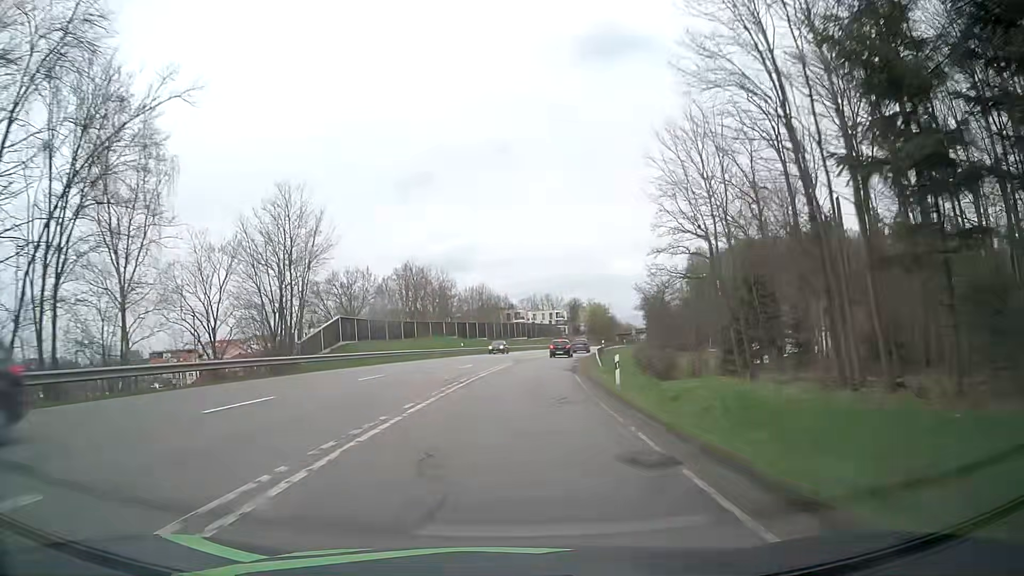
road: secondary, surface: asphalt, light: Day
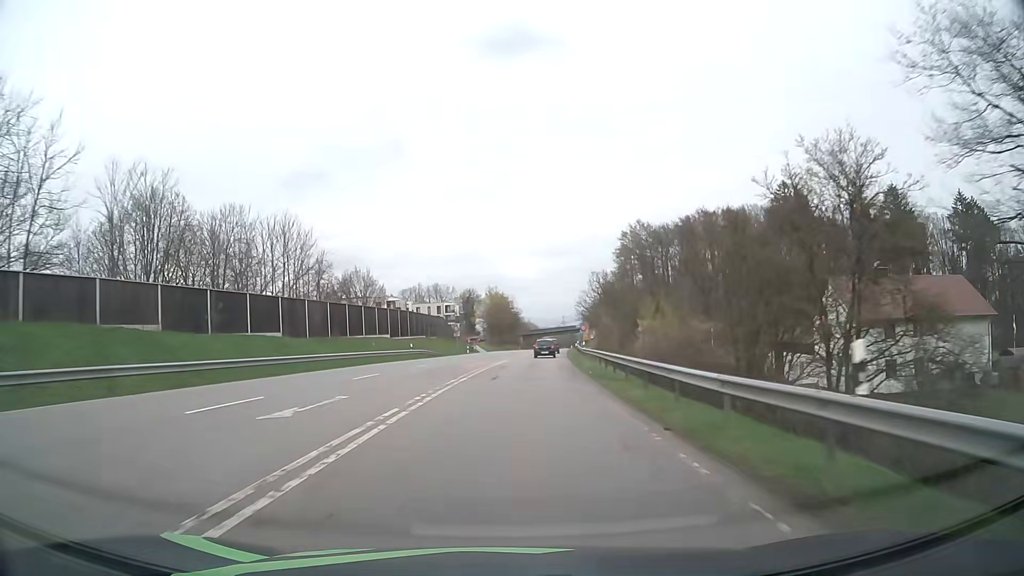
(+4.7, +59.7) m; +9°
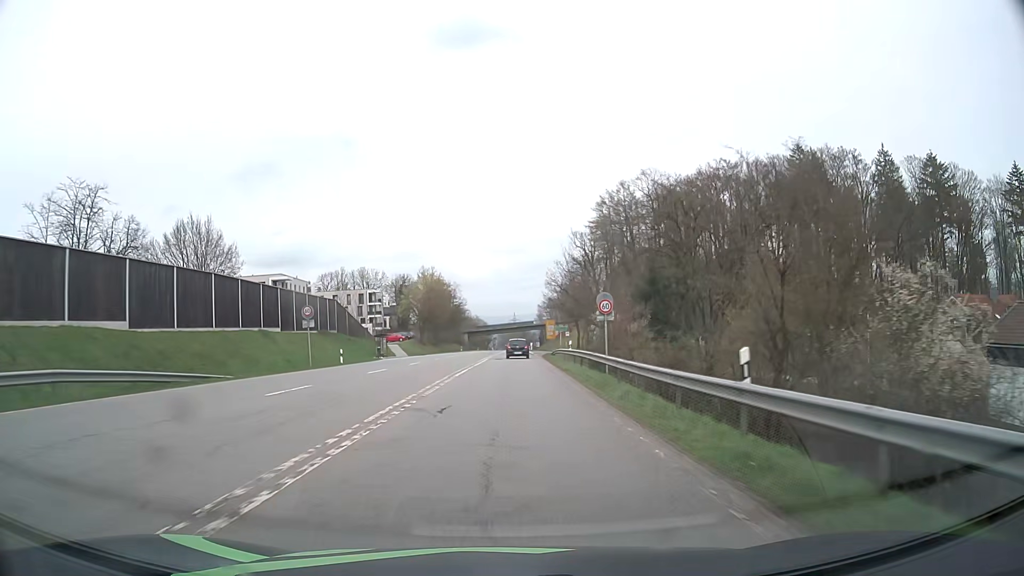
(+2.2, +45.6) m; +4°
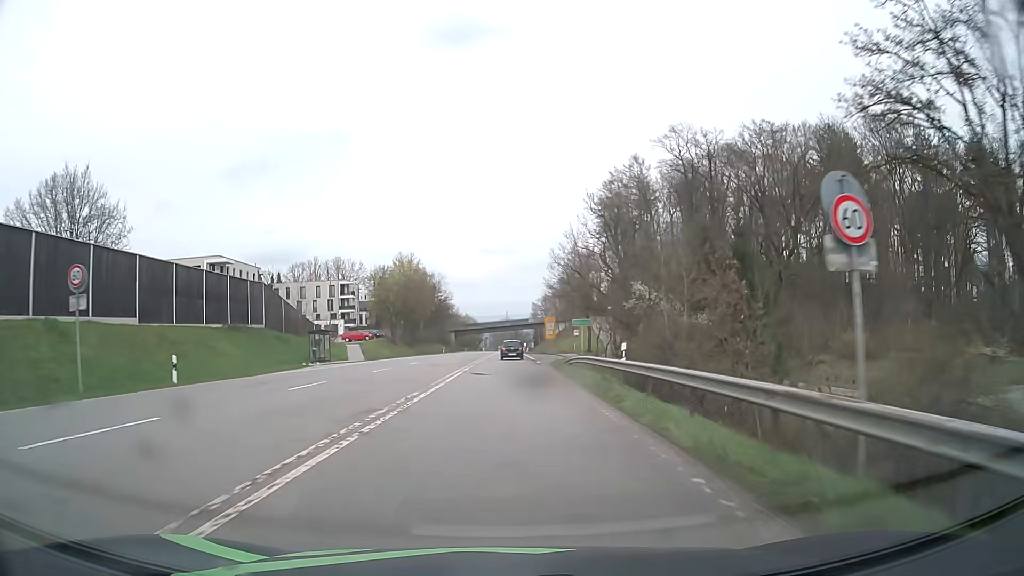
(+0.2, +21.3) m; +1°
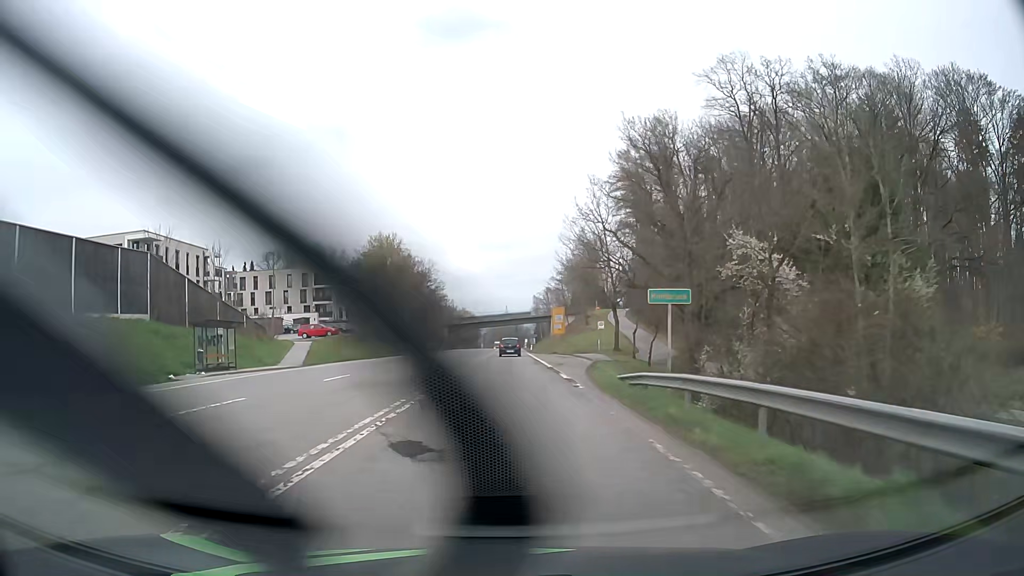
(0.0, +19.2) m; 0°
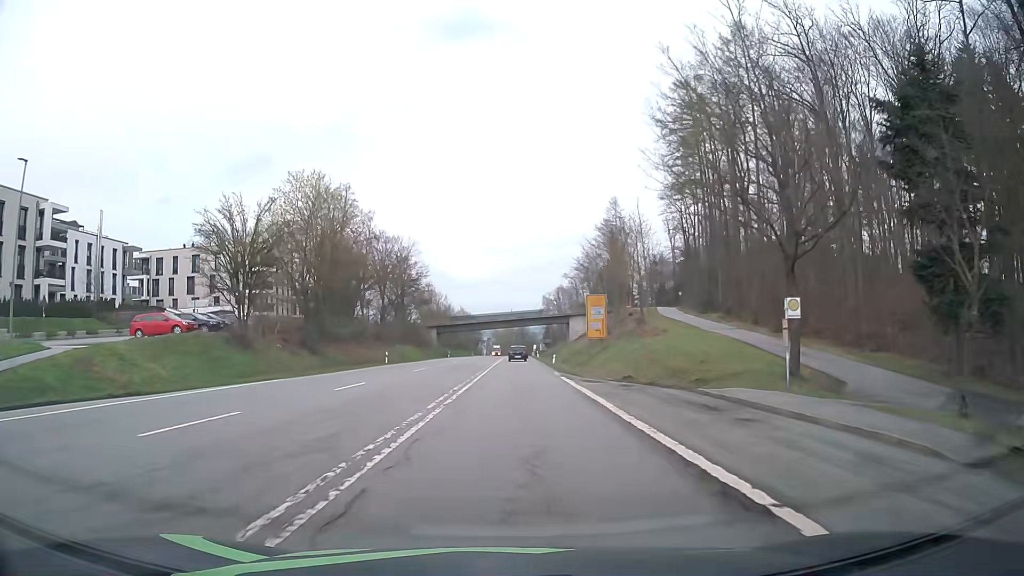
(-0.2, +35.6) m; -1°
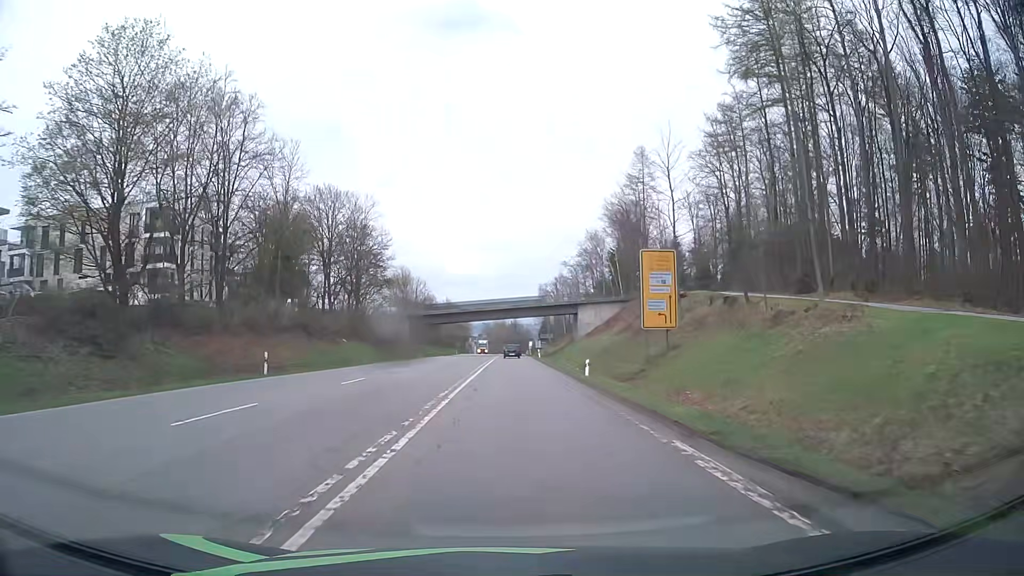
(+0.3, +26.9) m; +1°
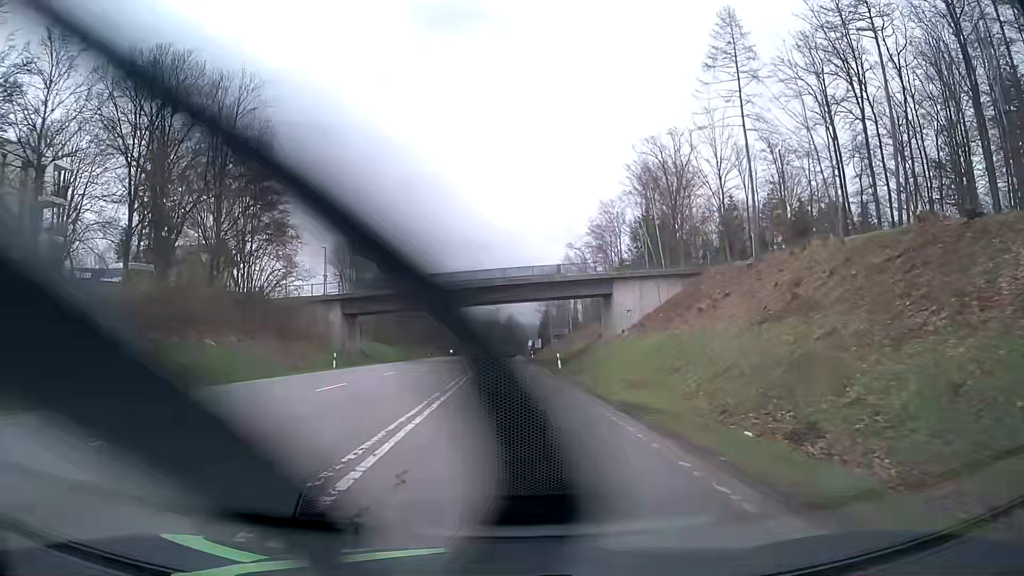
(+0.1, +36.7) m; +1°
(0, +10) (0, +20) (0, +30) (0, +40) (0, +50) (0, +60) (0, +70) (0, +80) (0, +90) (0, +100) m
